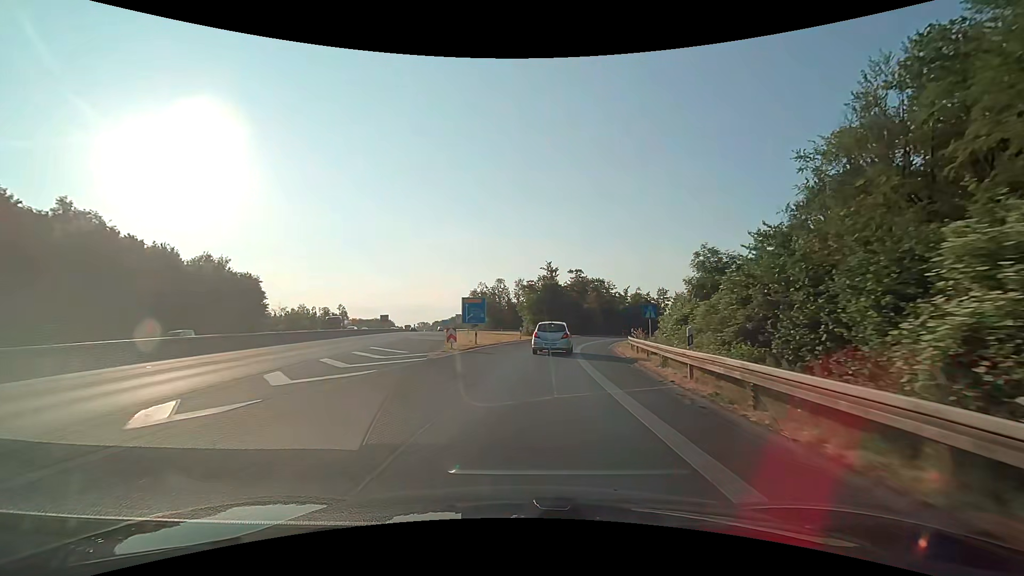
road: motorway_link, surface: asphalt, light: Day
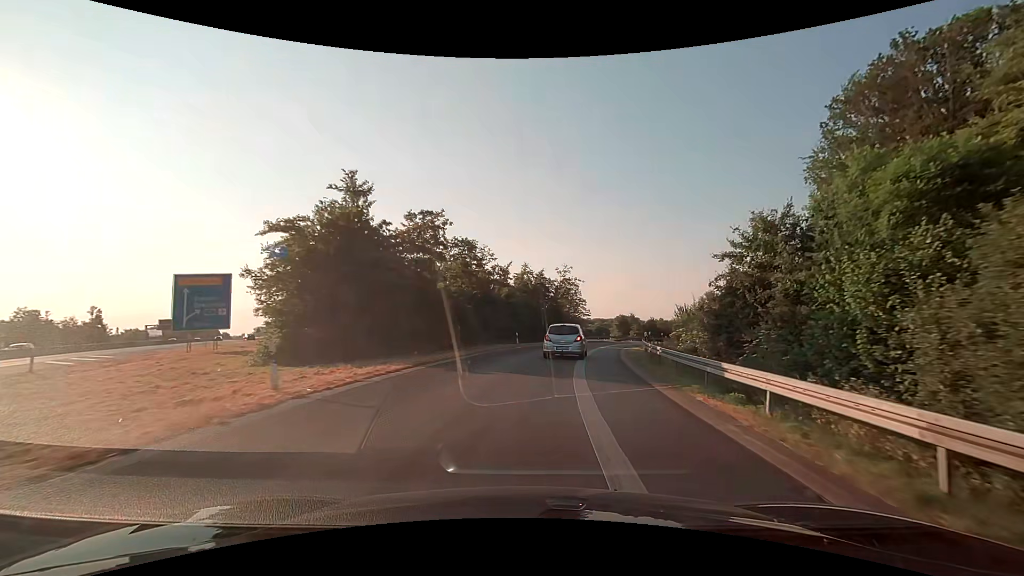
(+5.5, +43.7) m; +16°
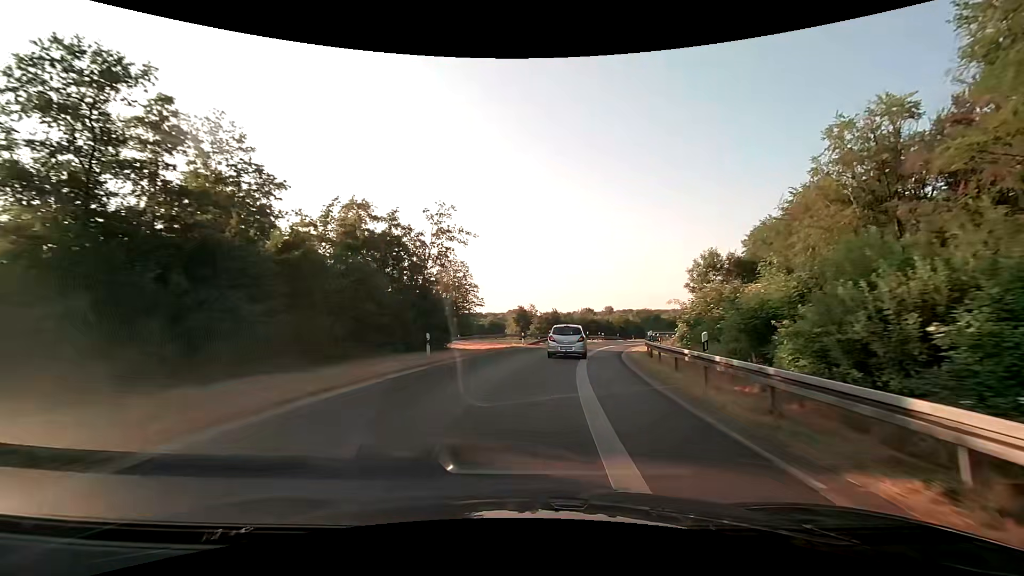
(+3.8, +33.3) m; +12°
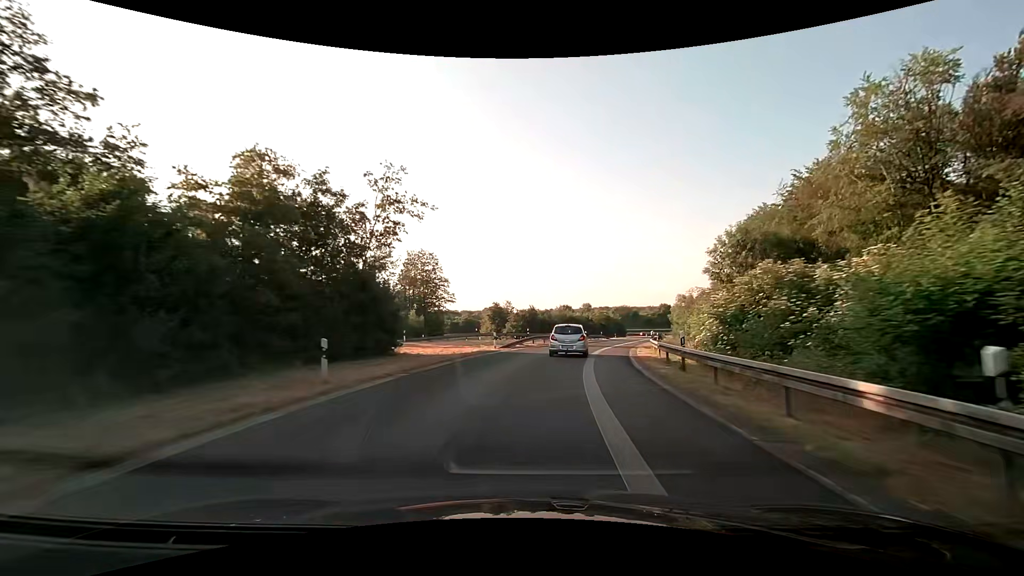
(+0.2, +8.4) m; +3°
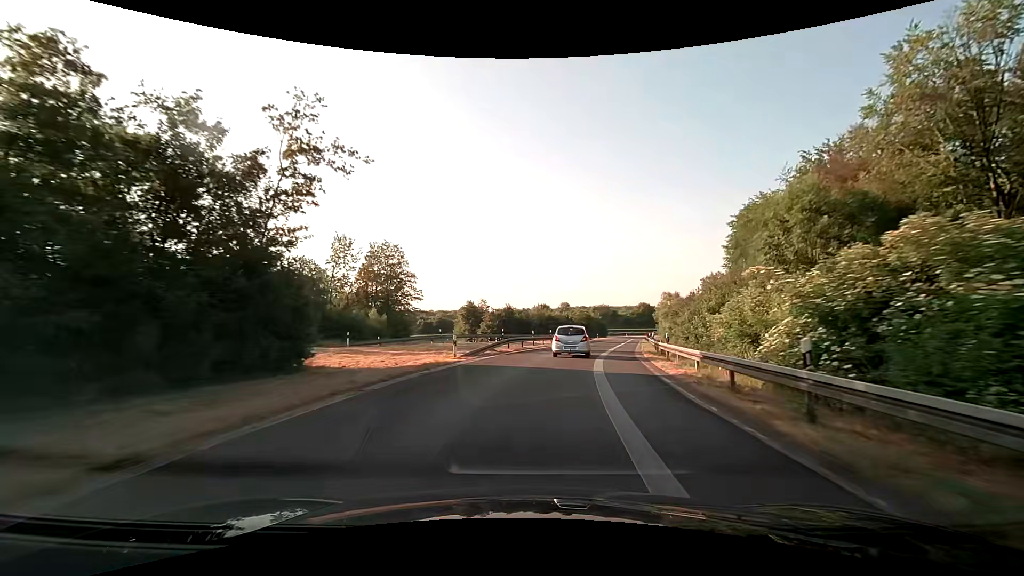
(+0.2, +8.5) m; +2°
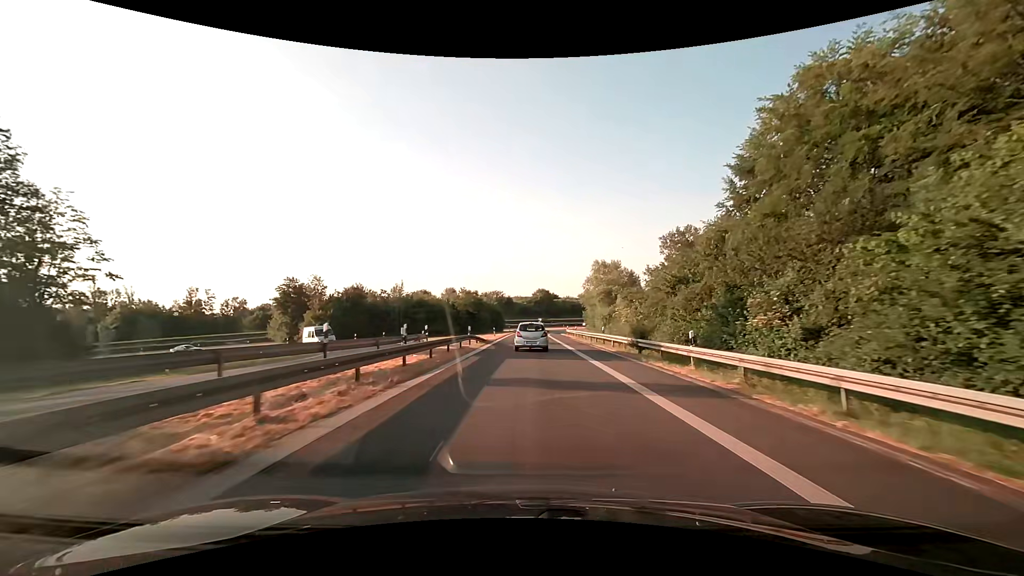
(+5.6, +44.3) m; +13°
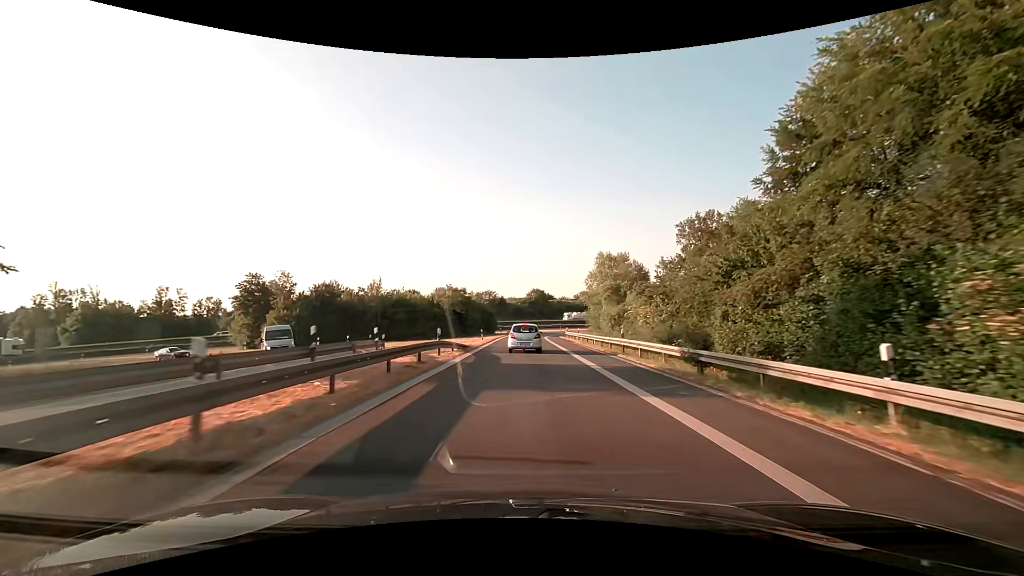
(0.0, +9.3) m; +1°
